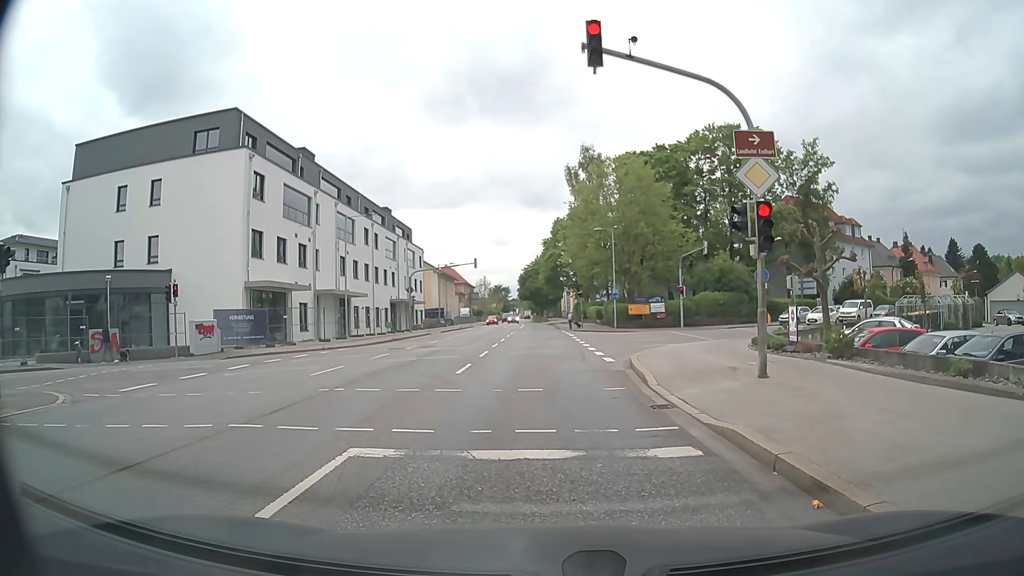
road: secondary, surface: asphalt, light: Day
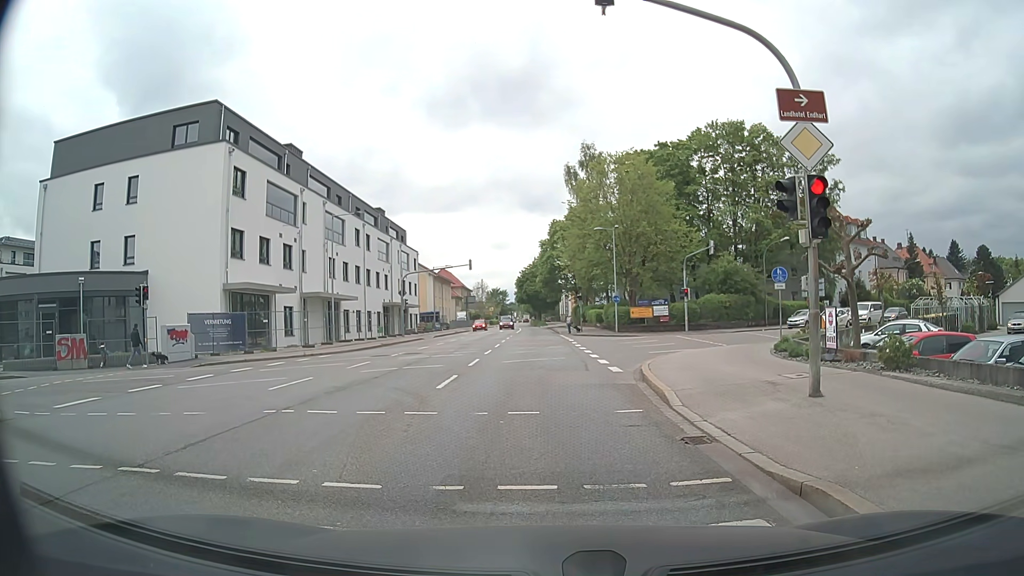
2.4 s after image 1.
(0.0, +2.4) m; +1°
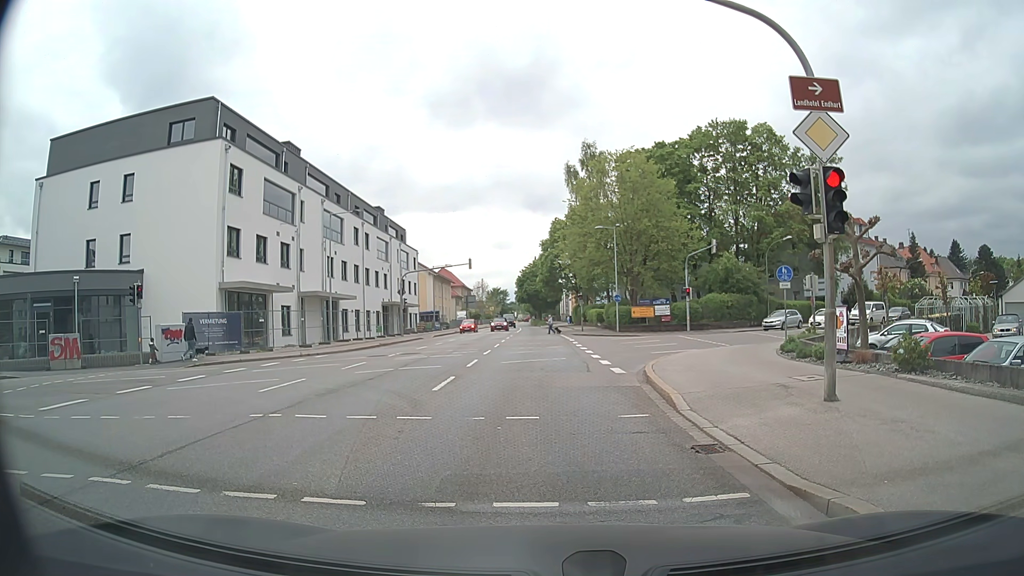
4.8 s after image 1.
(0.0, +0.6) m; 0°
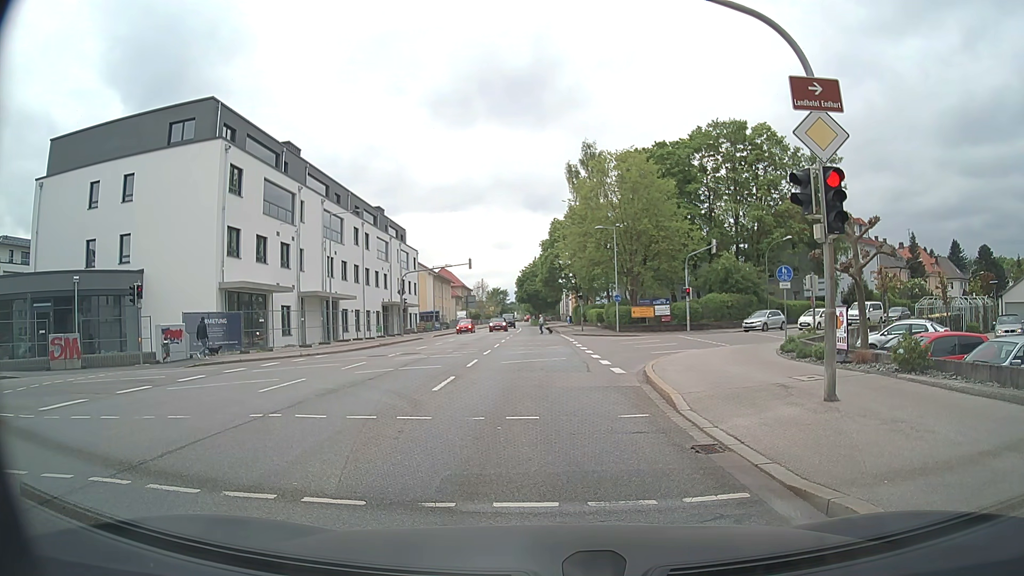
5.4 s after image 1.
(0.0, 0.0) m; 0°
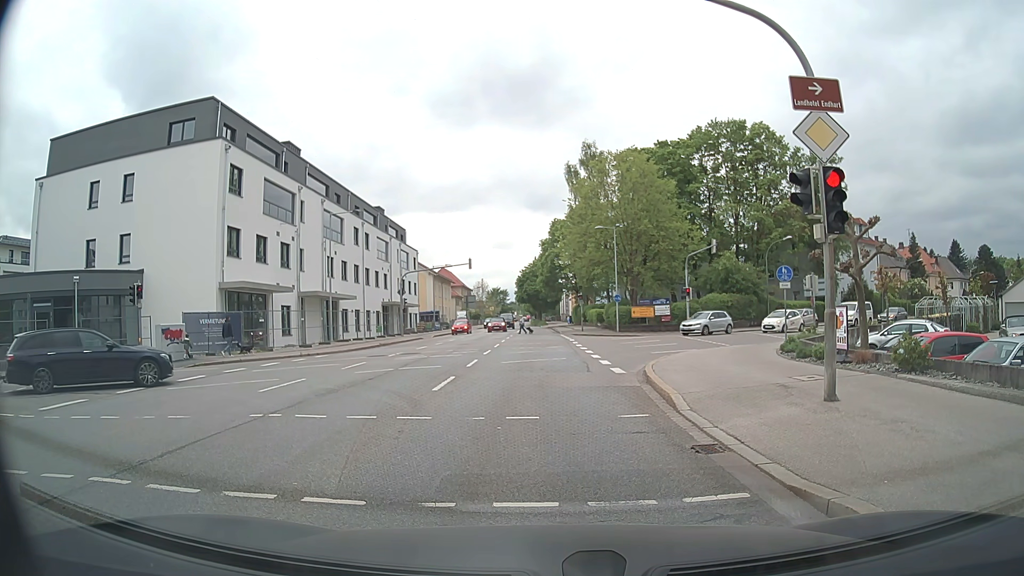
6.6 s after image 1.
(0.0, 0.0) m; 0°
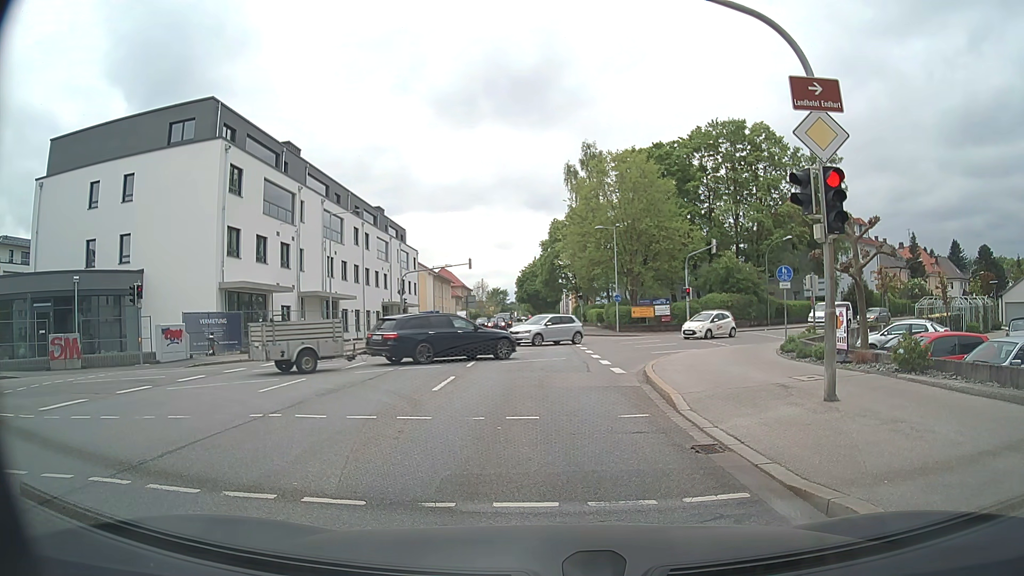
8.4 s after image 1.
(0.0, 0.0) m; 0°
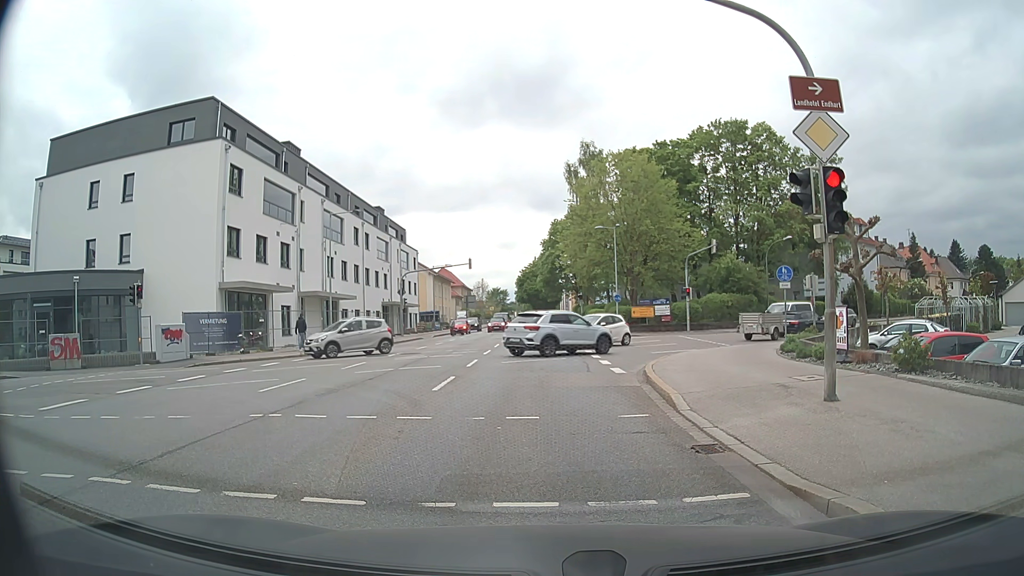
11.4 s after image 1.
(0.0, 0.0) m; 0°
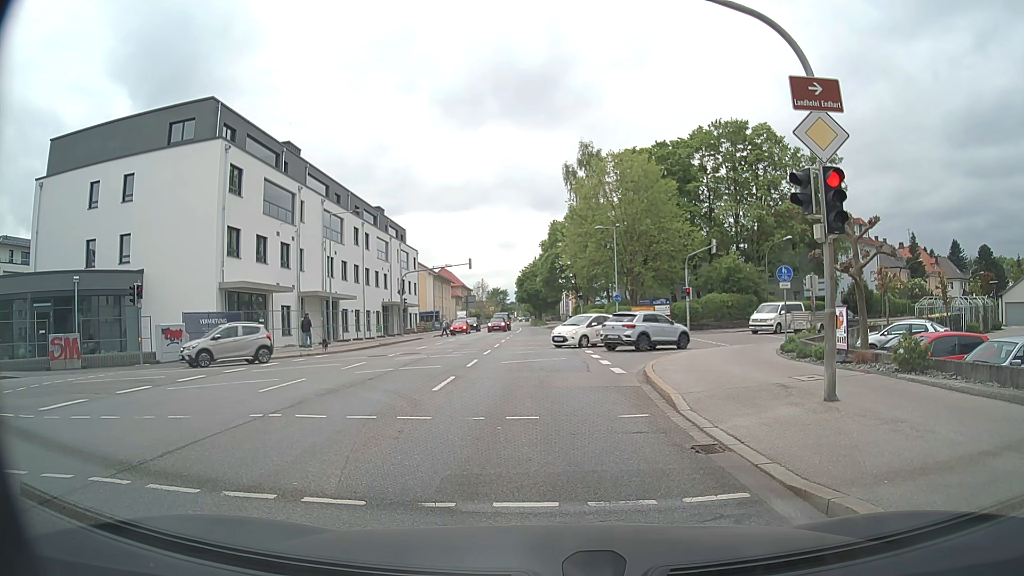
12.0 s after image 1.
(0.0, 0.0) m; 0°
